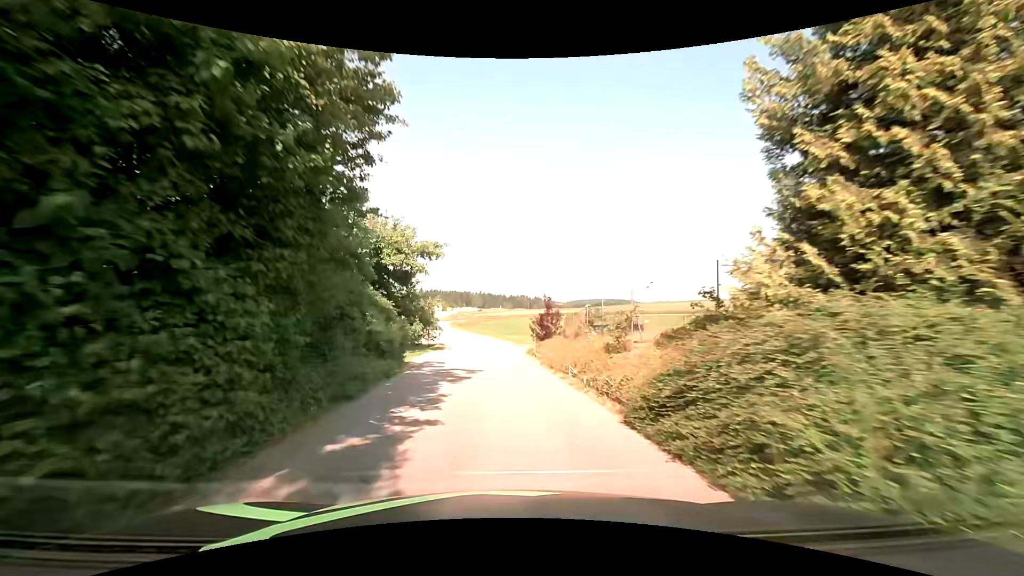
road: tertiary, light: Day
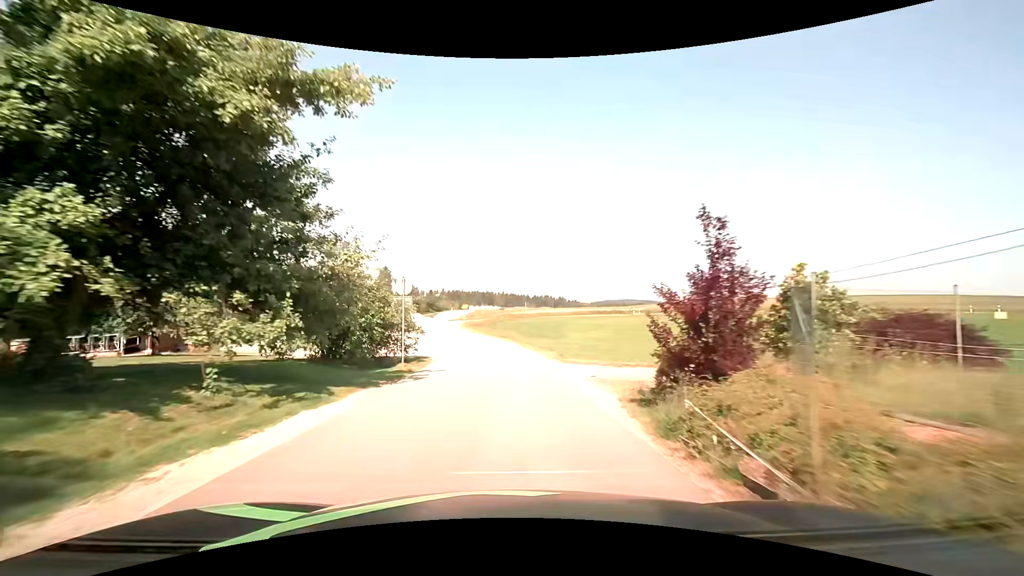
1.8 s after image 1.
(-0.6, +19.7) m; -3°
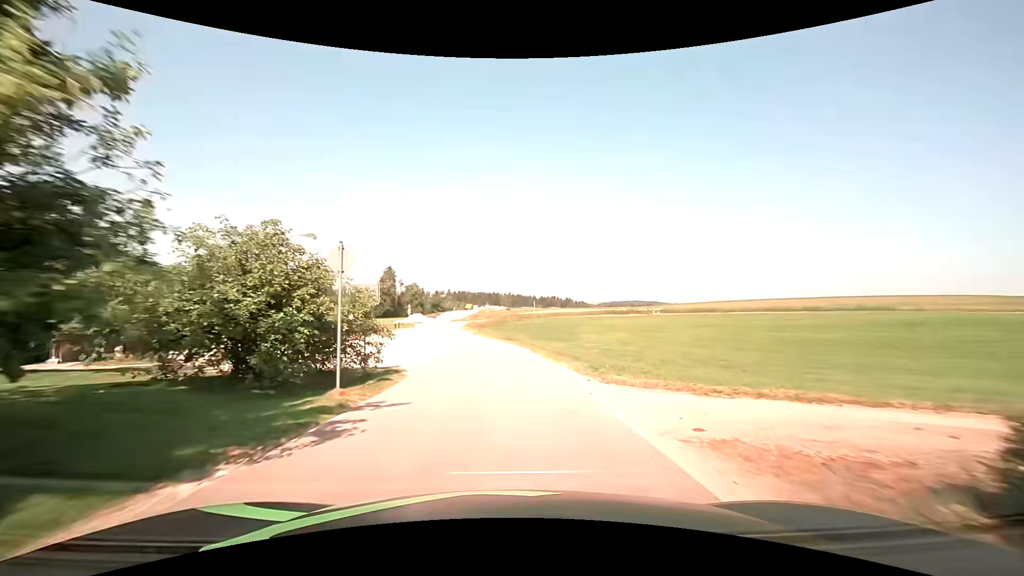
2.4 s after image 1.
(-0.1, +7.4) m; -1°
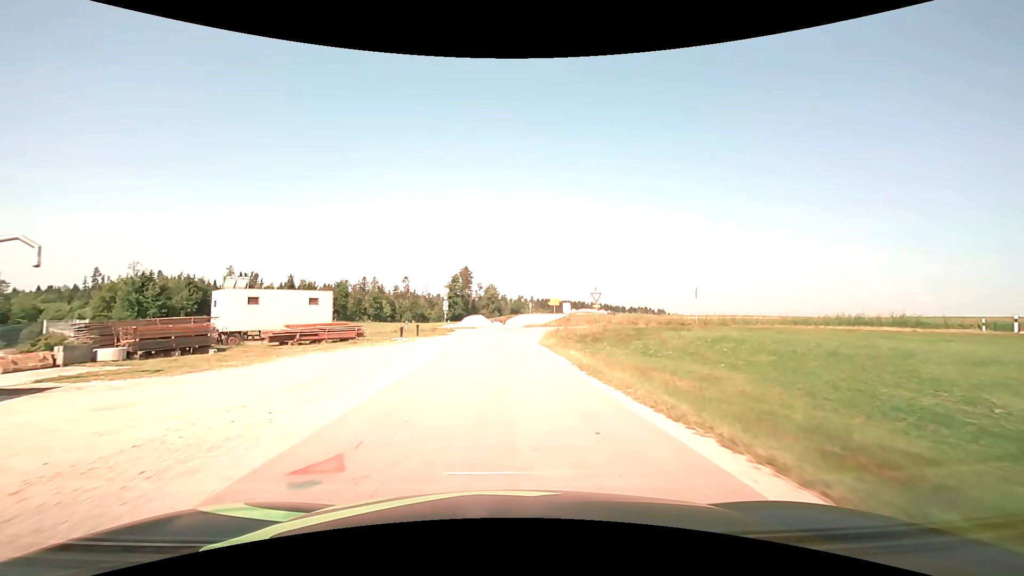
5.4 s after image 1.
(-3.4, +41.2) m; -10°
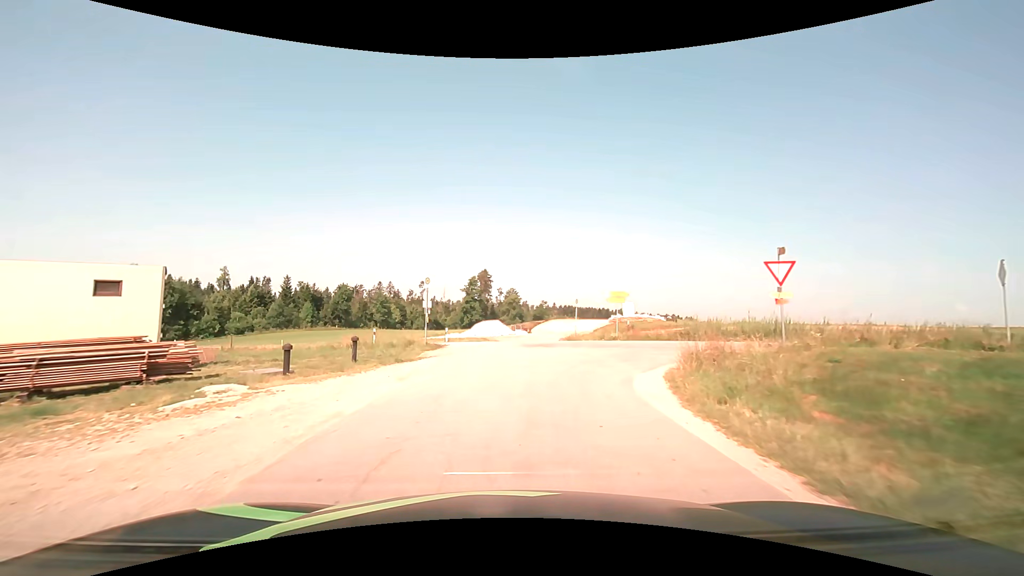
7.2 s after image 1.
(-0.6, +21.1) m; -2°
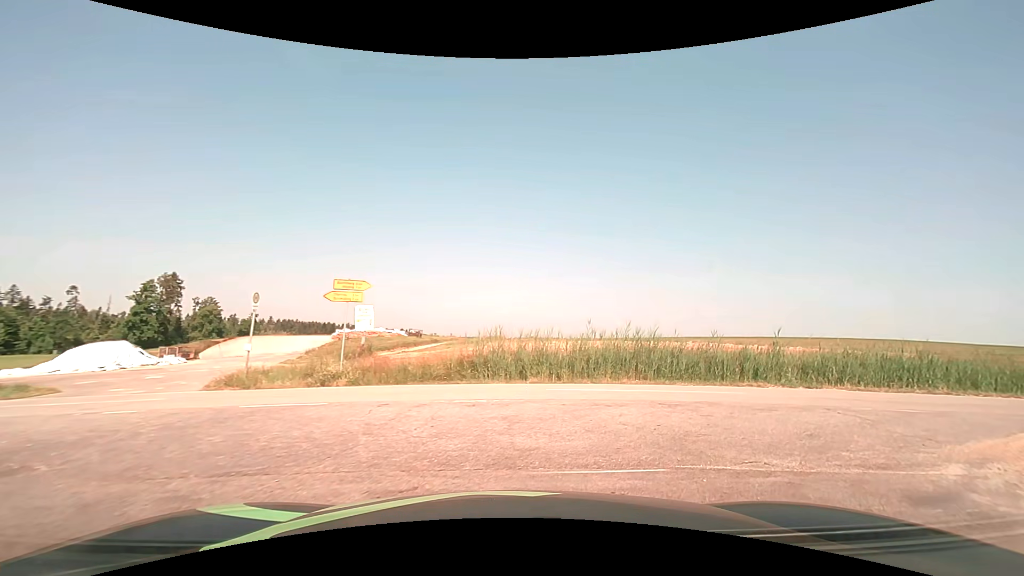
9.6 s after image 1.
(+2.3, +15.8) m; +29°
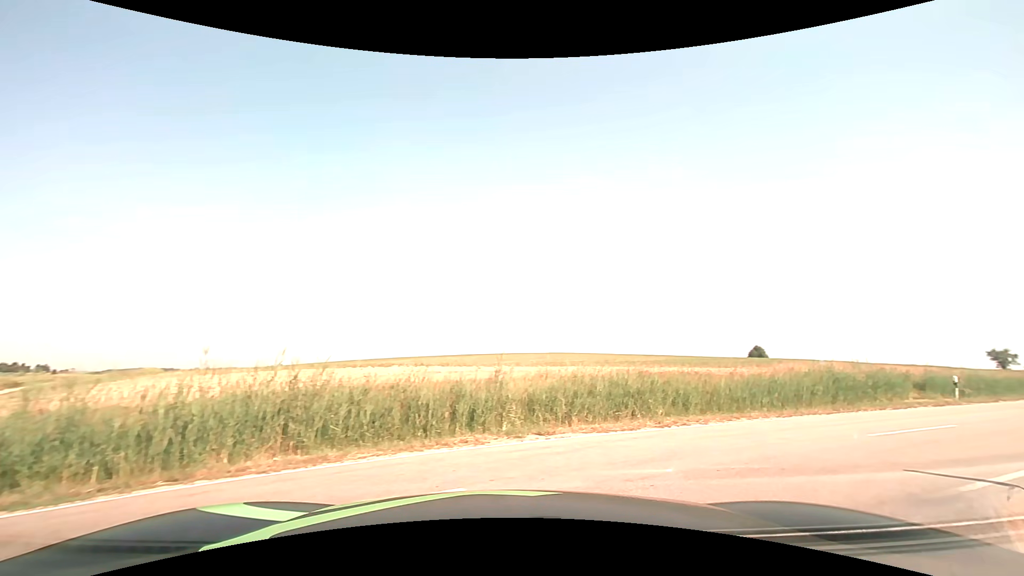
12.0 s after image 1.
(+1.6, +6.0) m; +32°
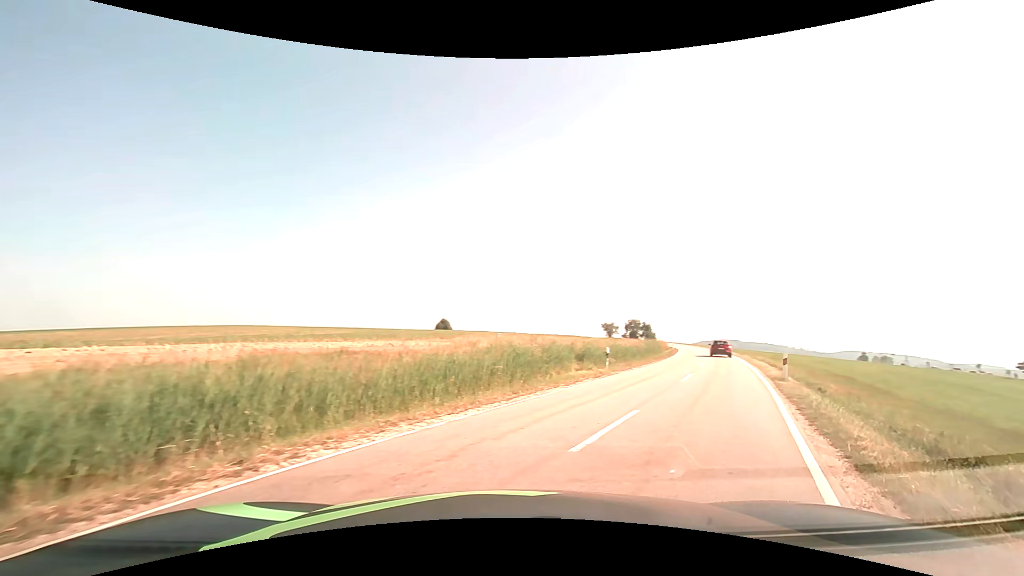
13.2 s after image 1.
(+1.6, +5.4) m; +31°
(+3, +9) (+8, +18) (+13, +27) (+18, +36) (+22, +45) (+27, +54) (+31, +63) (+35, +72) (+39, +81) (+42, +90) m
